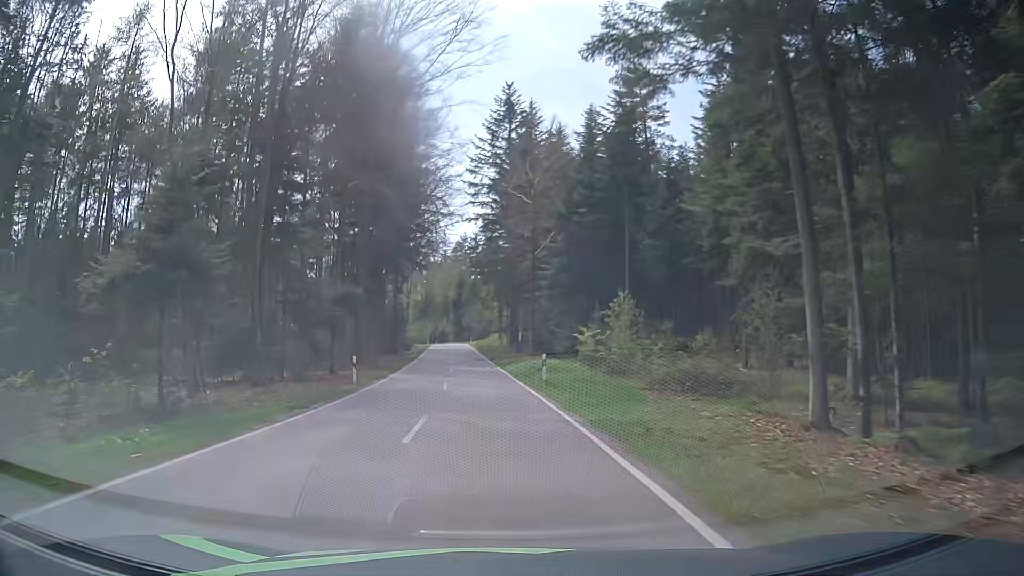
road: tertiary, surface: asphalt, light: Day
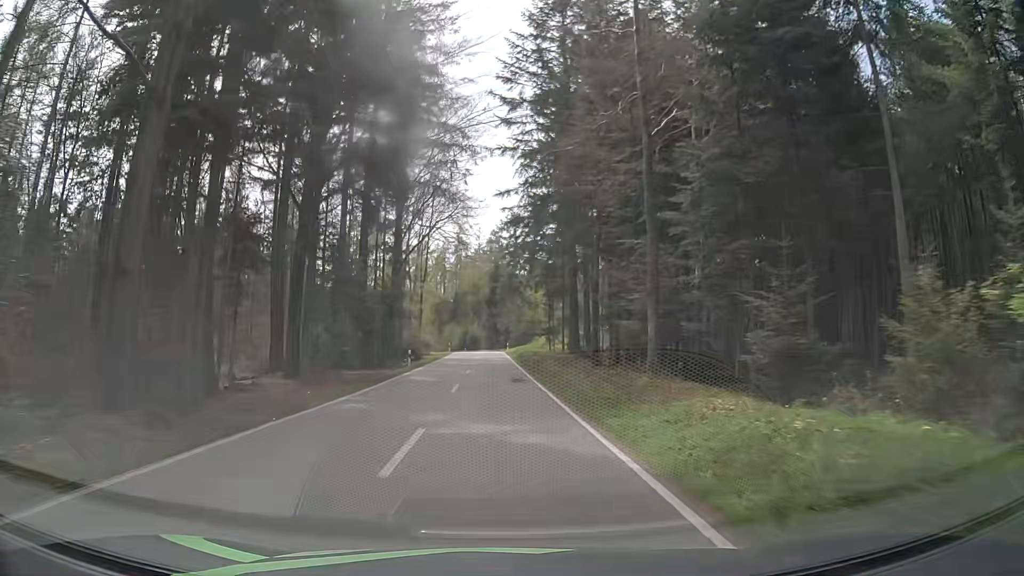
(-1.5, +27.4) m; -4°
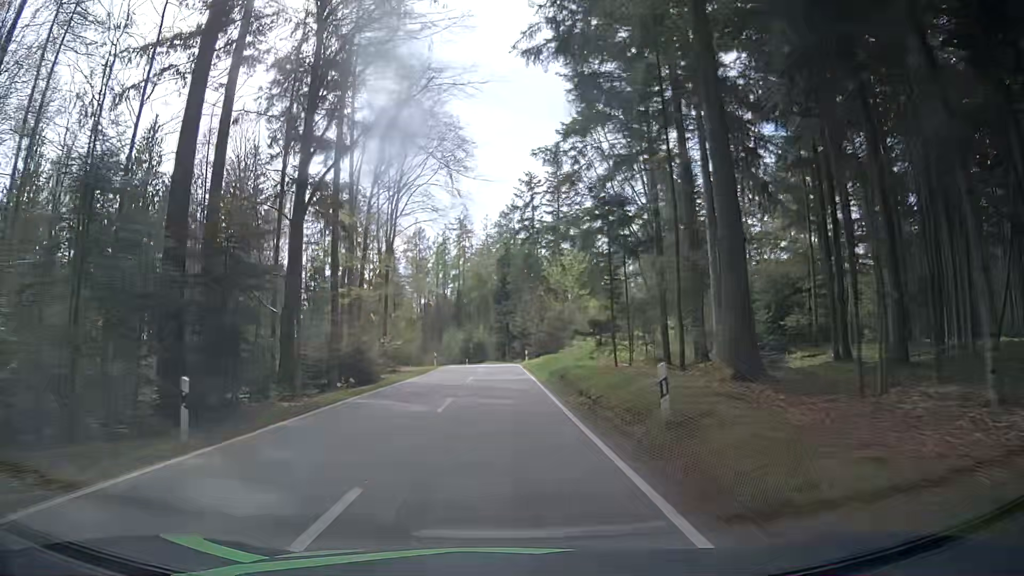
(-0.4, +28.7) m; -3°
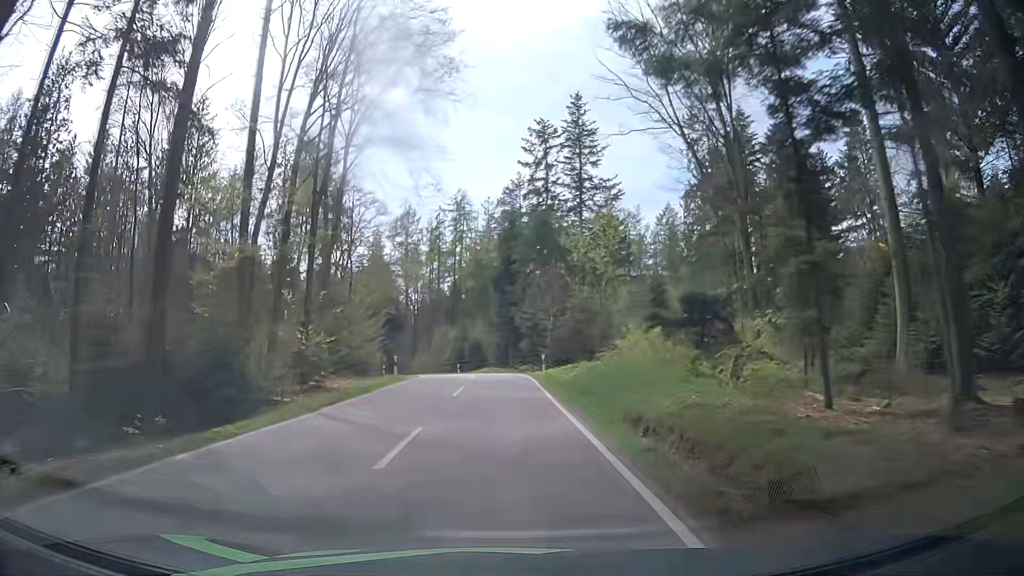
(+0.4, +19.1) m; +1°
